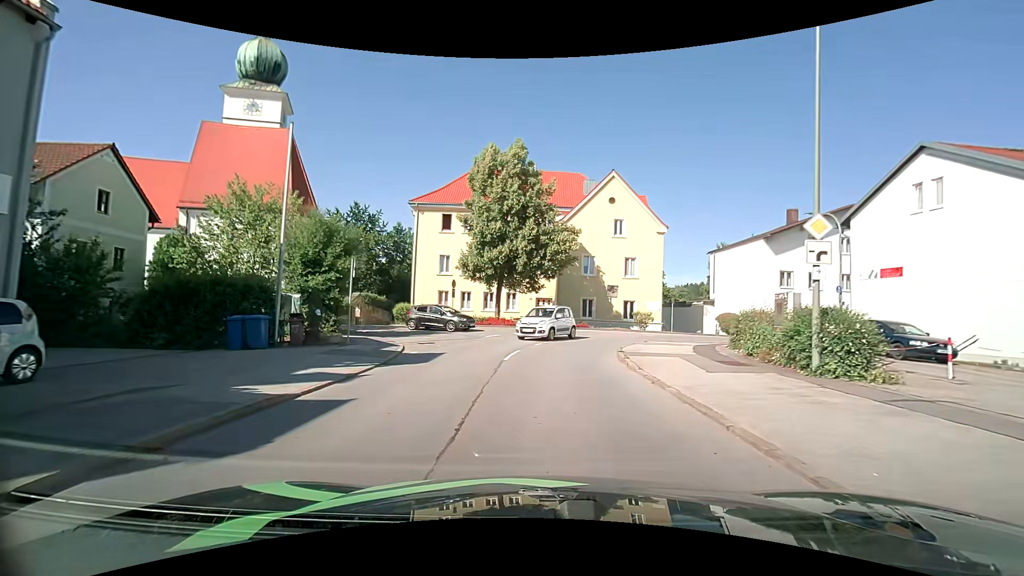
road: unclassified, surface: asphalt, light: Day
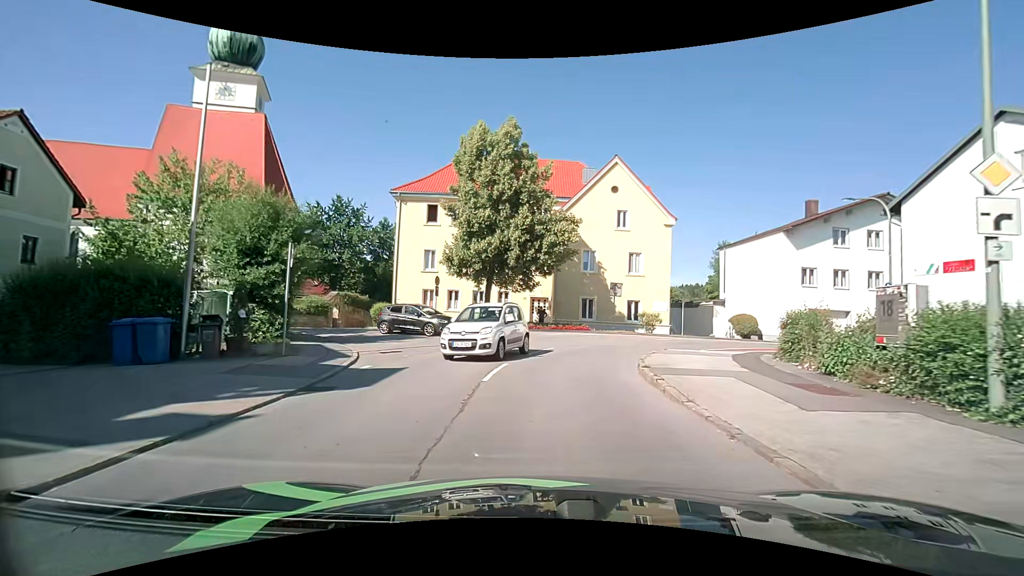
(0.0, +4.1) m; 0°
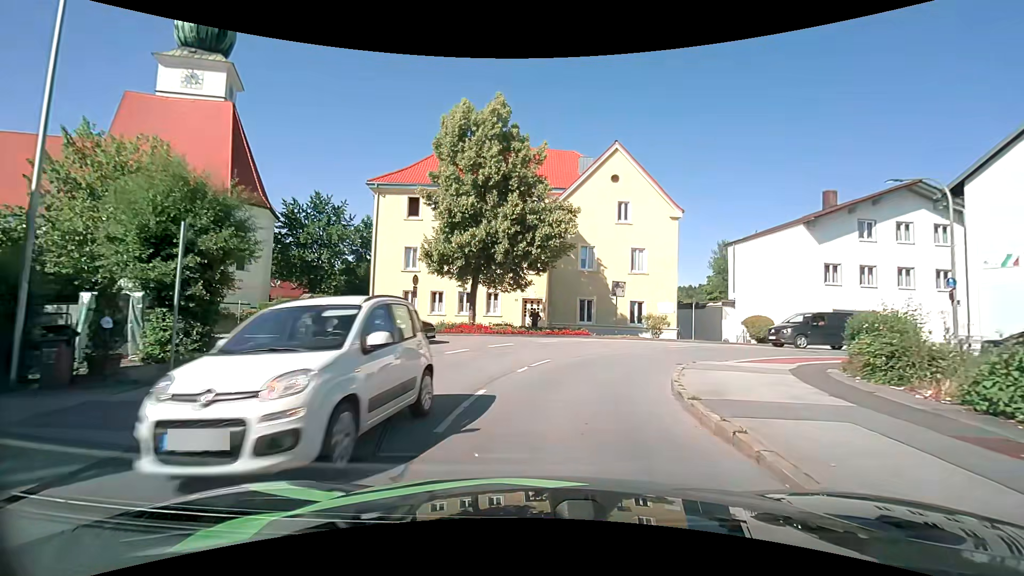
(0.0, +3.8) m; +1°
(0, +10) (+4, +19) (+12, +25) (+22, +28) (+31, +29) (+41, +29) (+51, +30) (+61, +30) (+71, +30) (+81, +29) m
